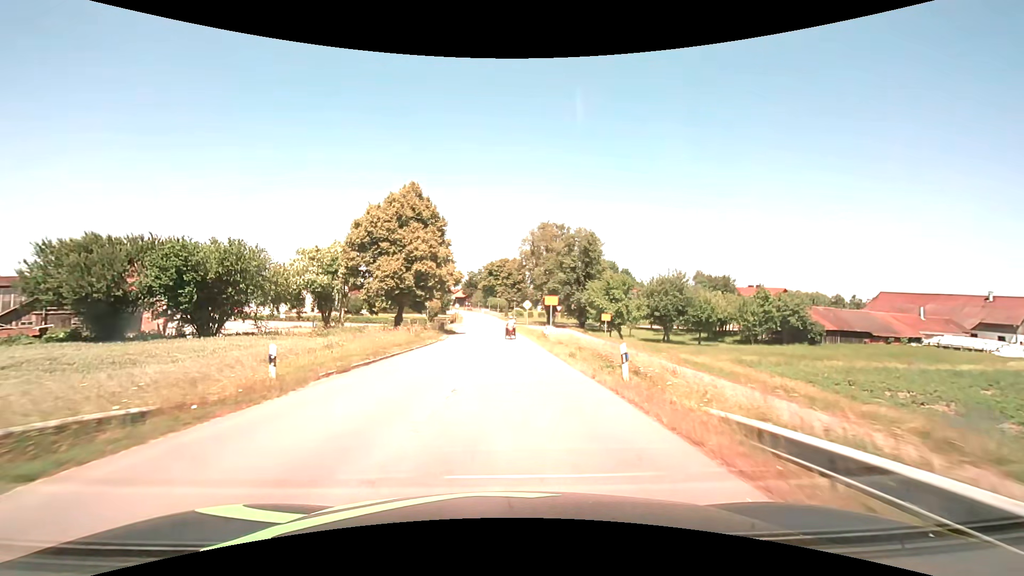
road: secondary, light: Day
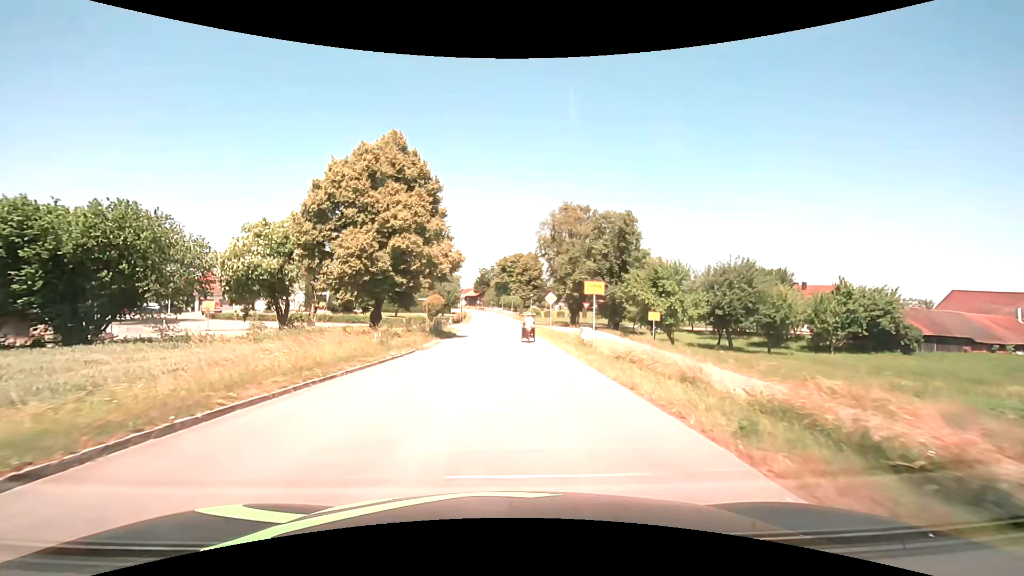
(-0.1, +12.8) m; -2°
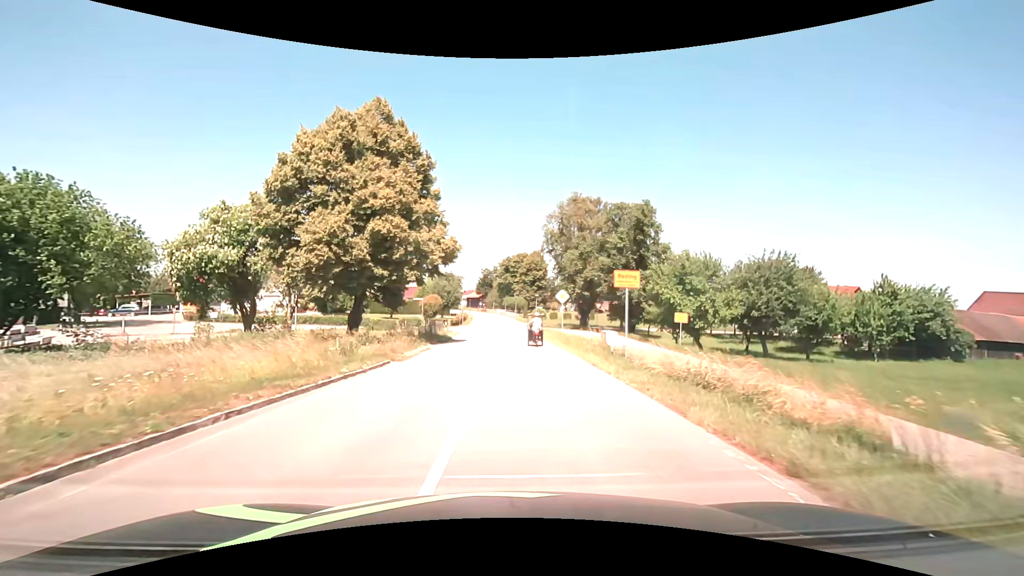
(0.0, +5.5) m; 0°
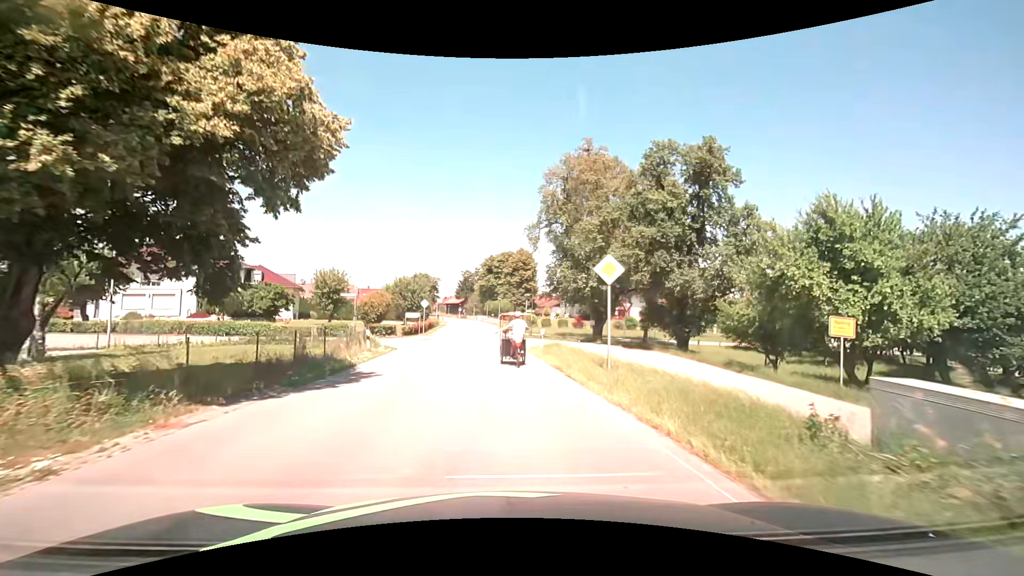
(+0.3, +19.2) m; +1°
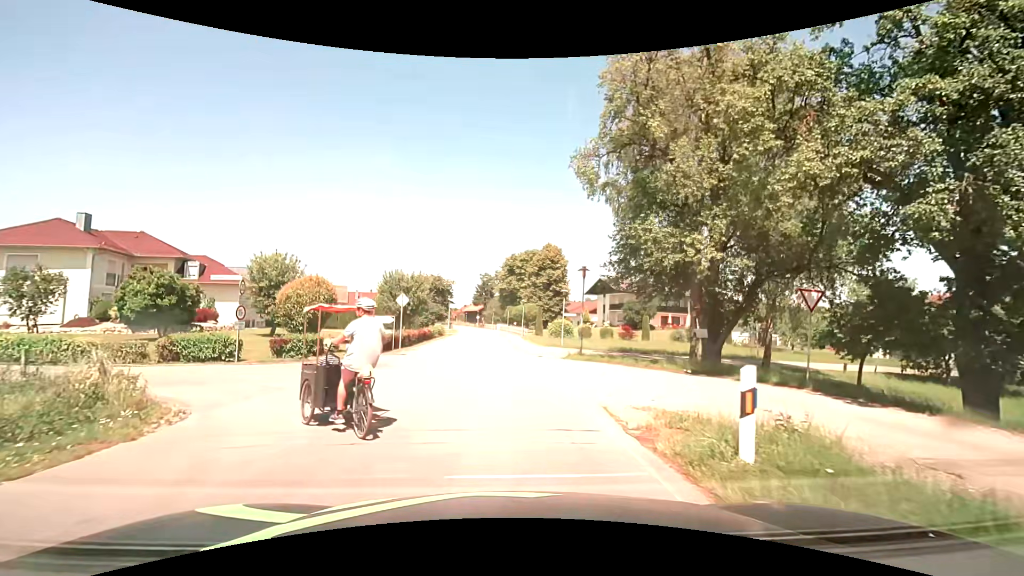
(-0.2, +18.5) m; -3°
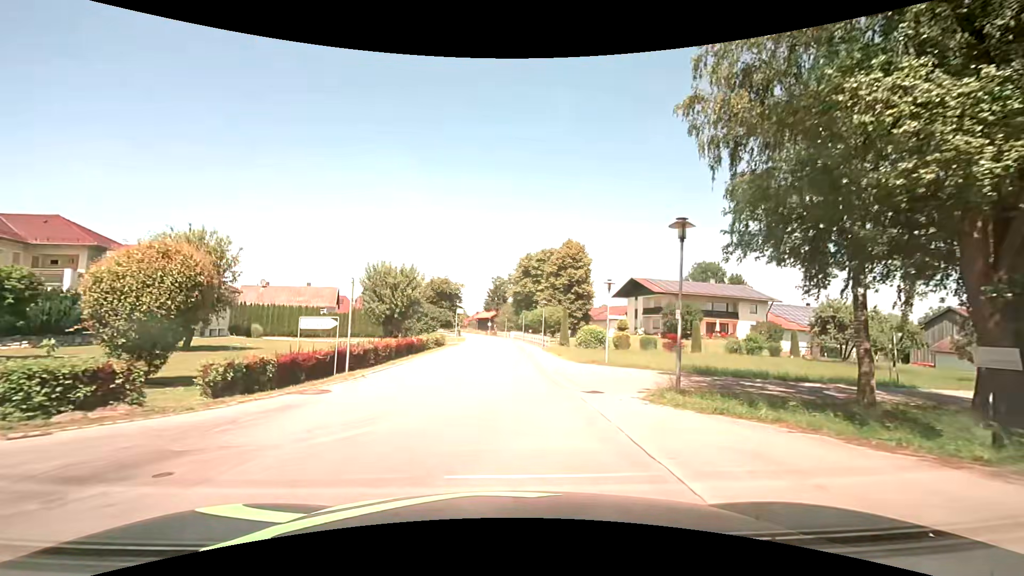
(-0.2, +12.4) m; -1°
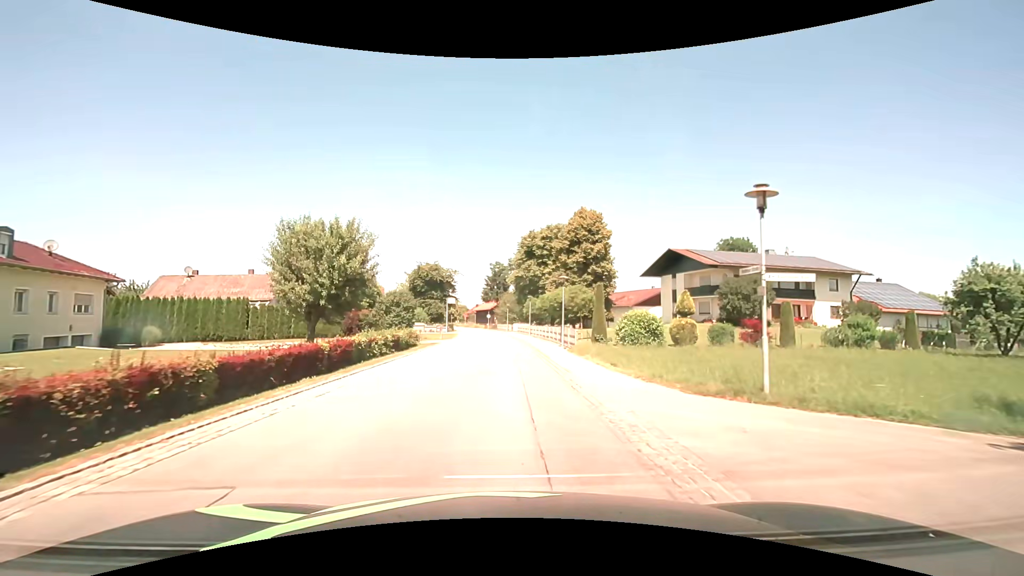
(0.0, +16.3) m; 0°
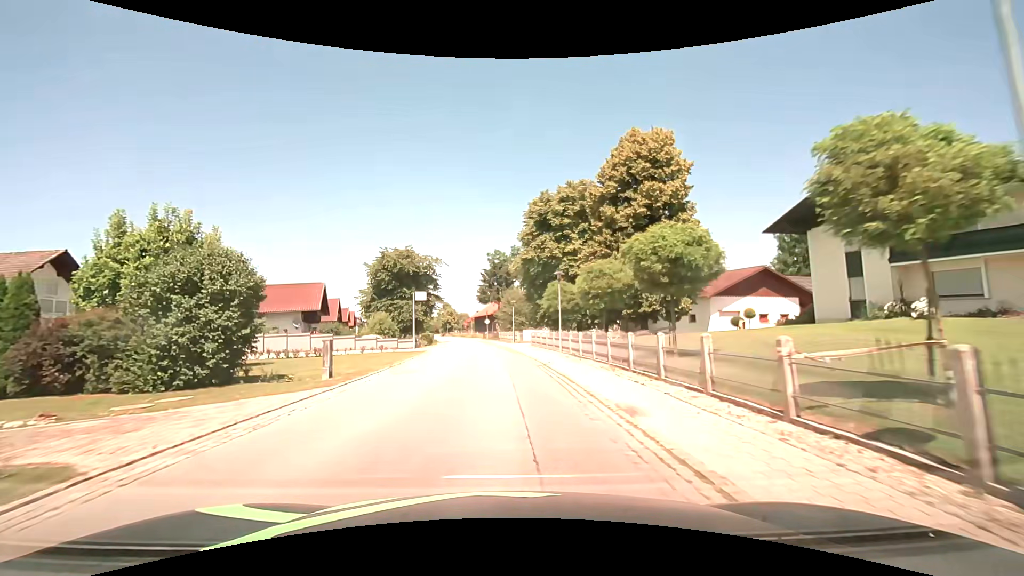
(-0.3, +29.2) m; -1°
(0, +10) (0, +20) (-1, +30) (-2, +40) (-3, +50) (-4, +60) (-5, +70) (-7, +80) (-8, +89) (-10, +99) m
